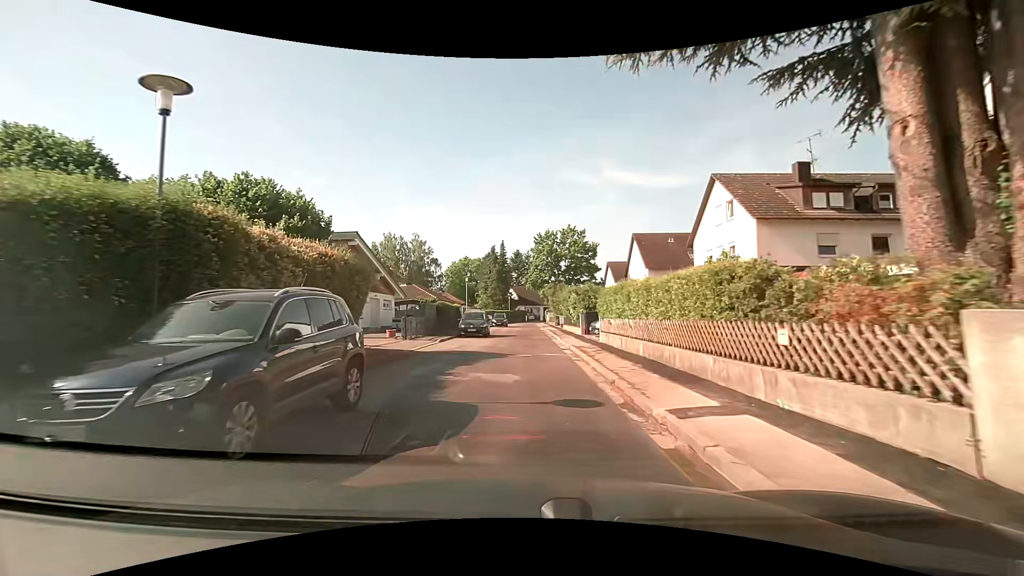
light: Day
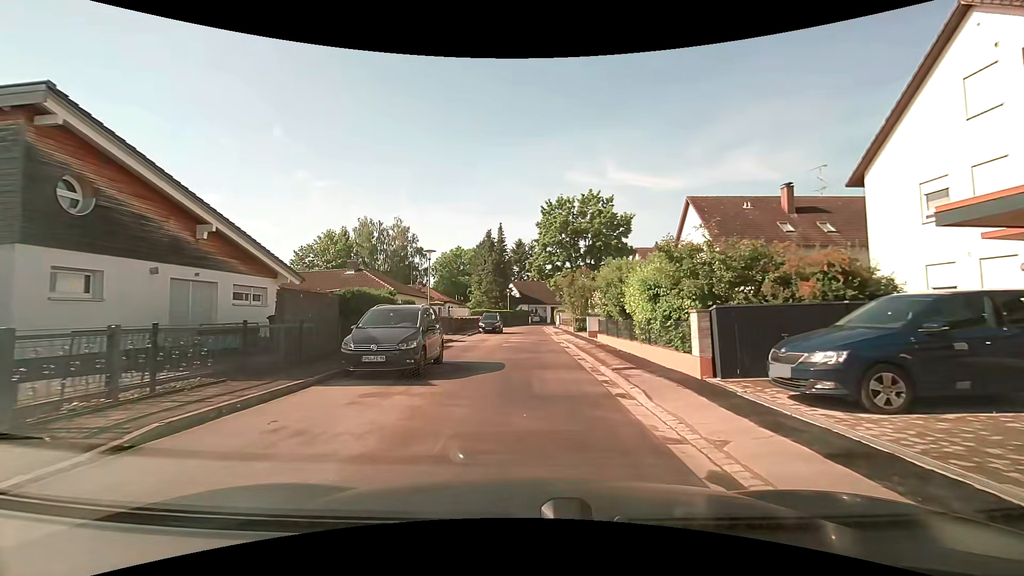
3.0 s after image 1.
(-0.2, +19.5) m; -1°
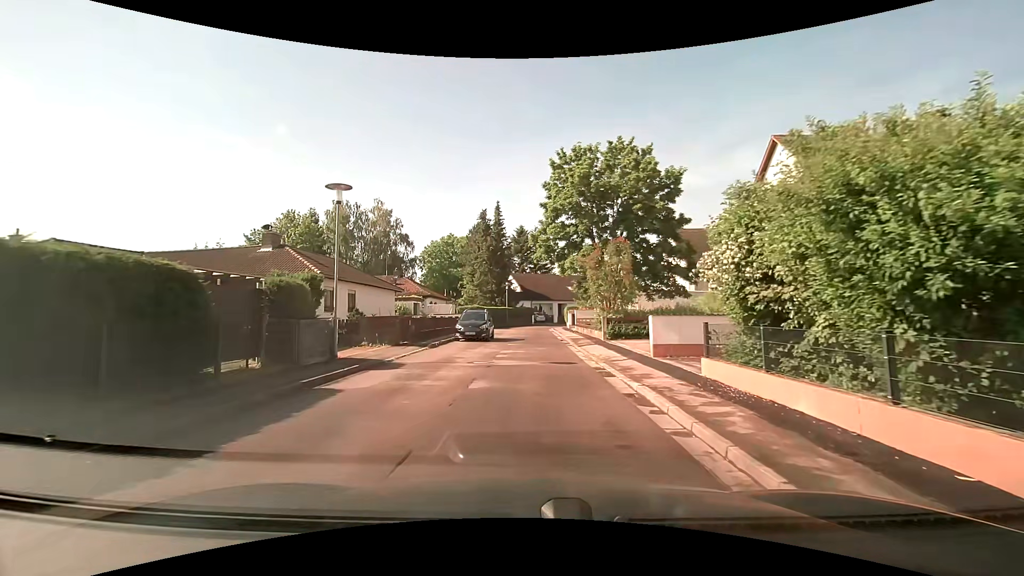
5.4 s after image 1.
(-0.1, +13.9) m; 0°
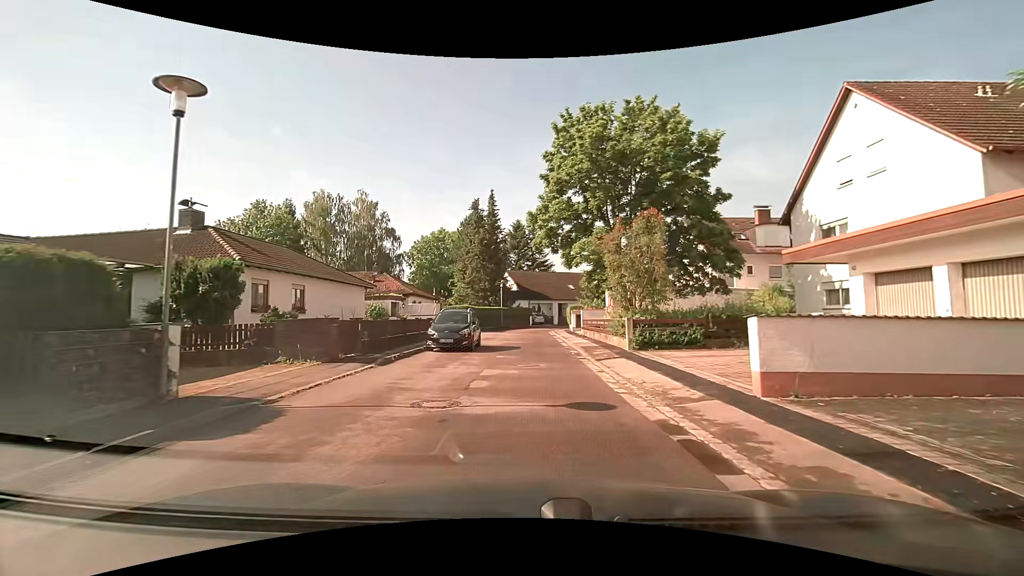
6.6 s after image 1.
(0.0, +6.5) m; -1°
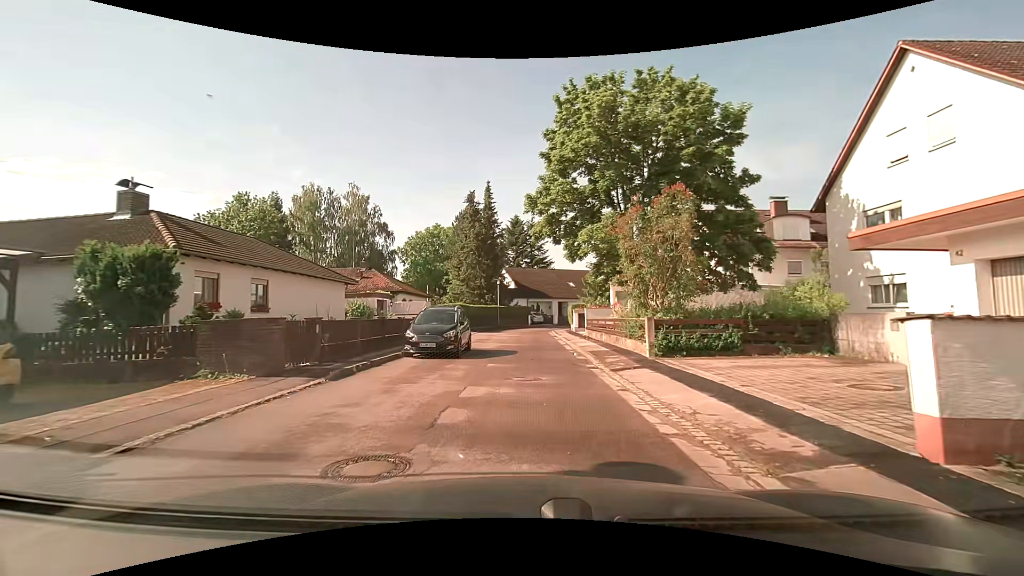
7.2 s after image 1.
(0.0, +3.2) m; +1°
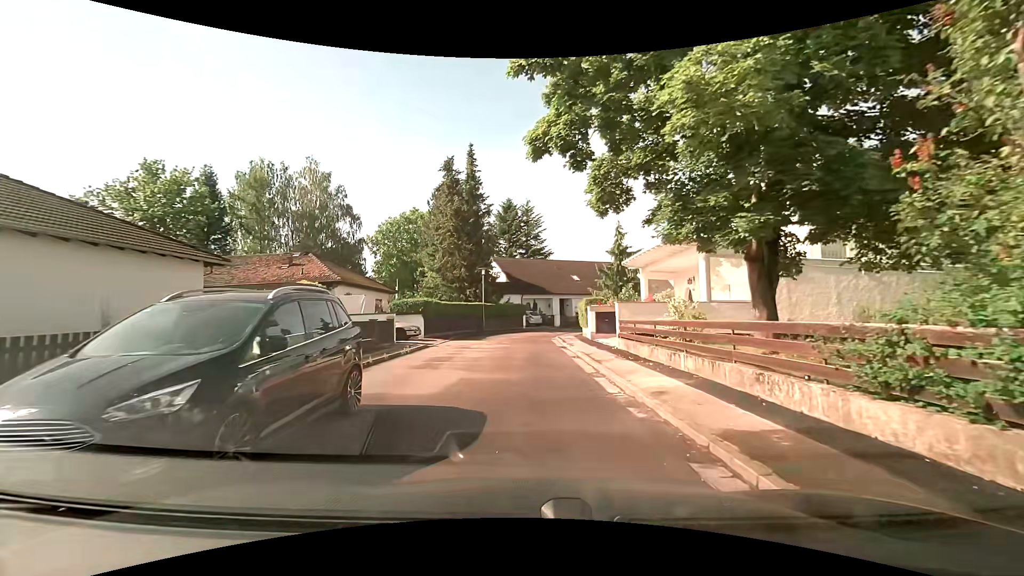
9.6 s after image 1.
(0.0, +12.2) m; 0°
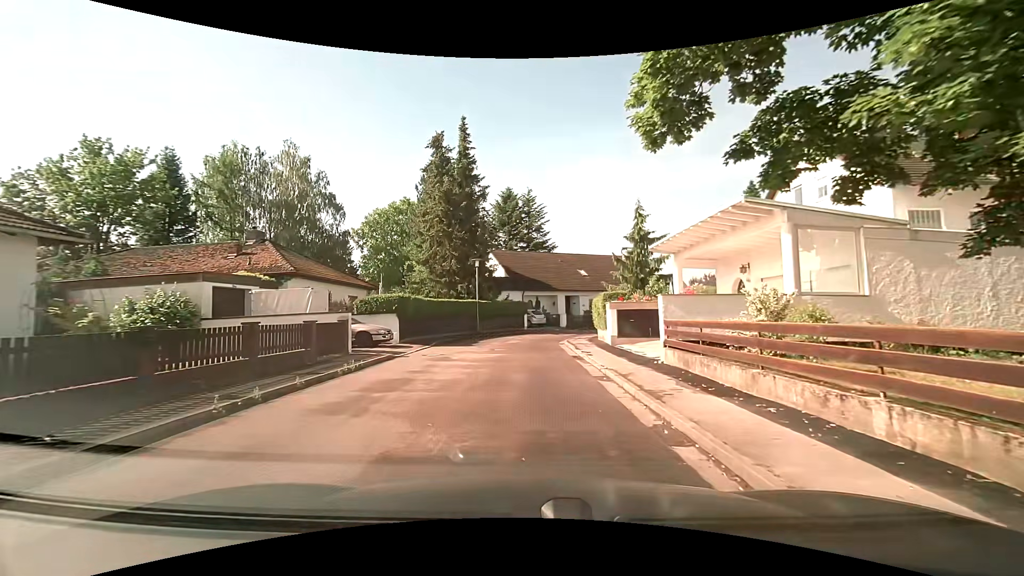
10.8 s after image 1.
(+0.1, +5.8) m; 0°
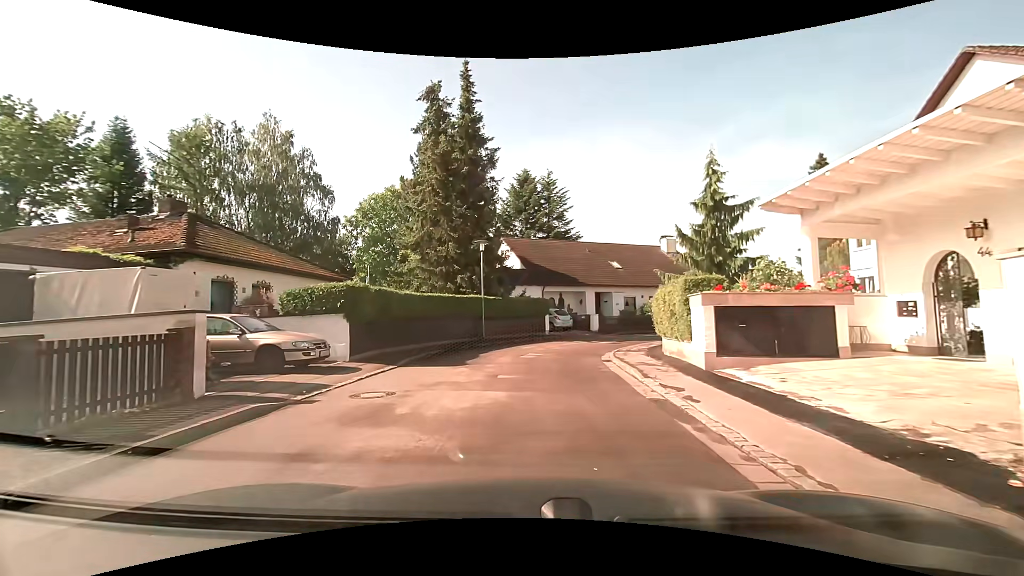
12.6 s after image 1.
(-0.1, +8.6) m; -3°
